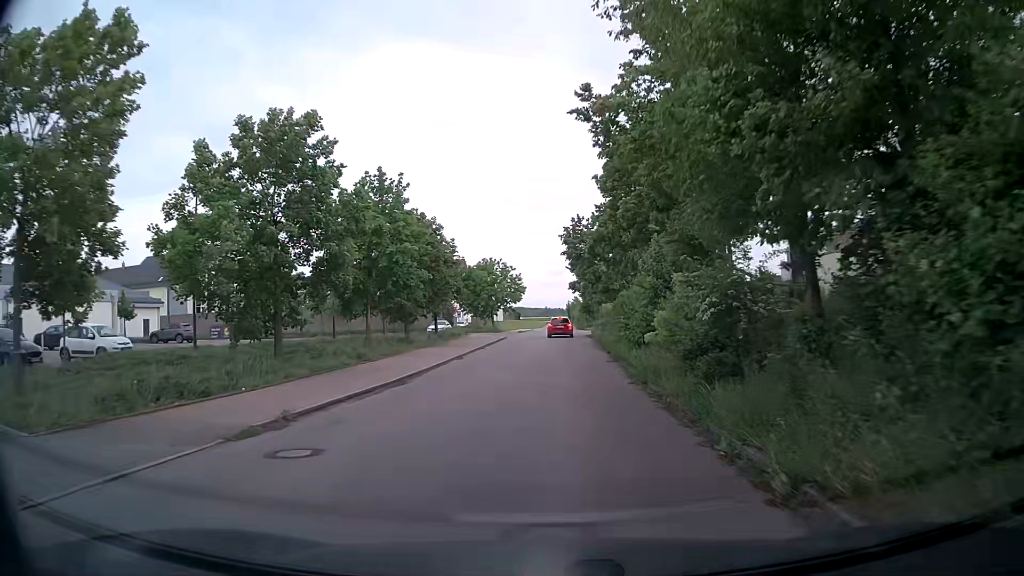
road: residential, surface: asphalt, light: Day
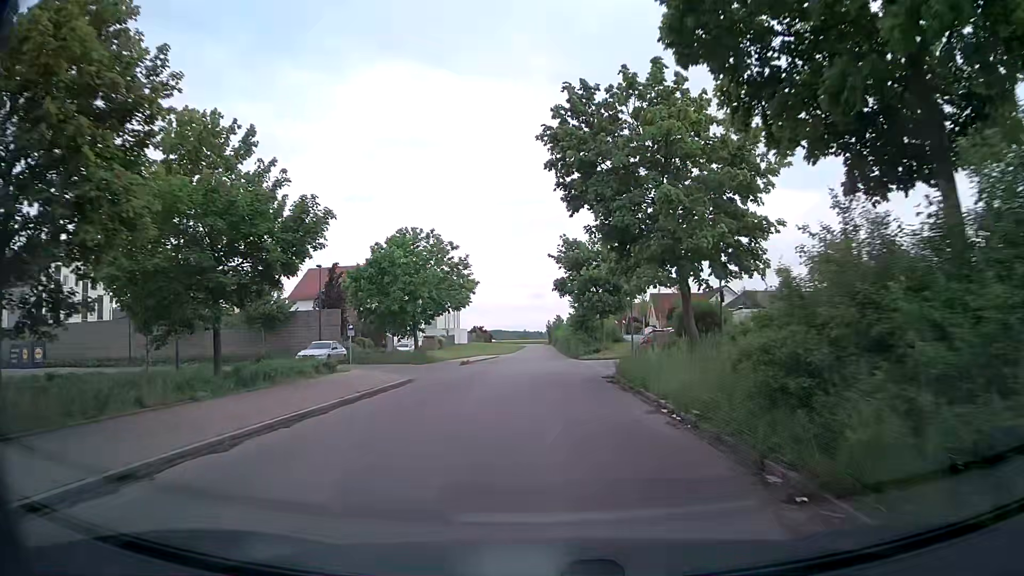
(+0.9, +30.7) m; +3°
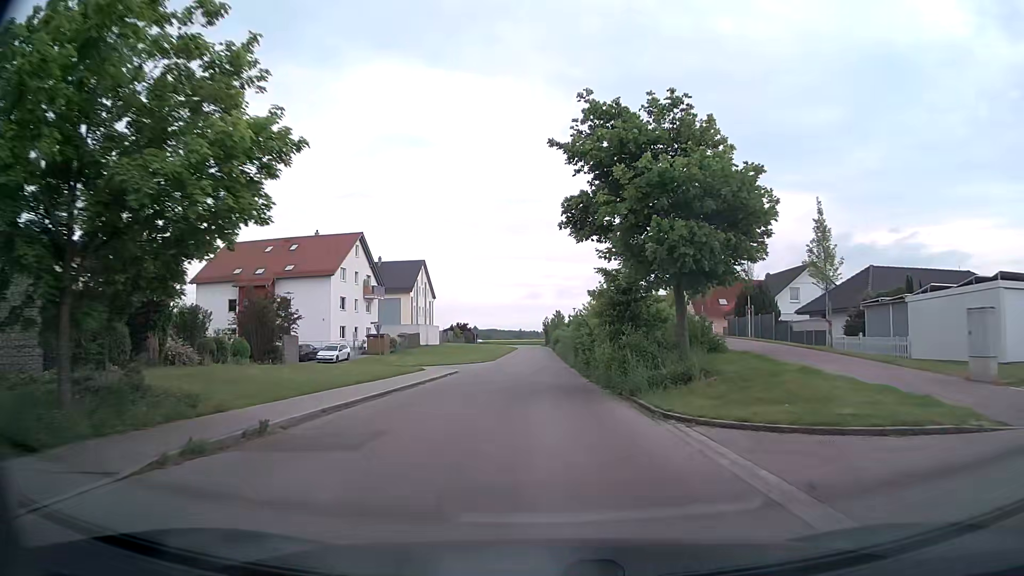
(-0.1, +28.4) m; 0°
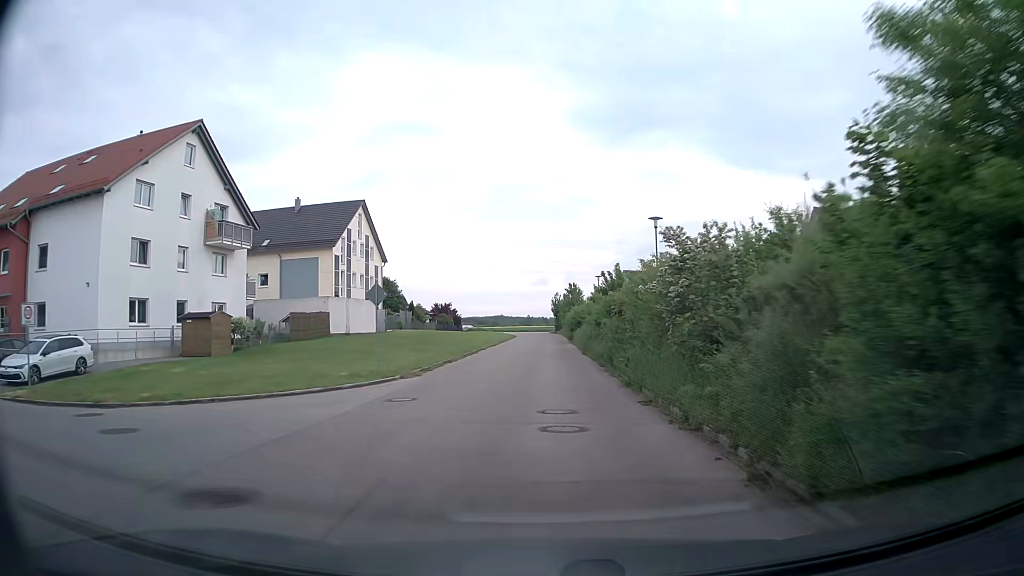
(-0.1, +37.3) m; -1°
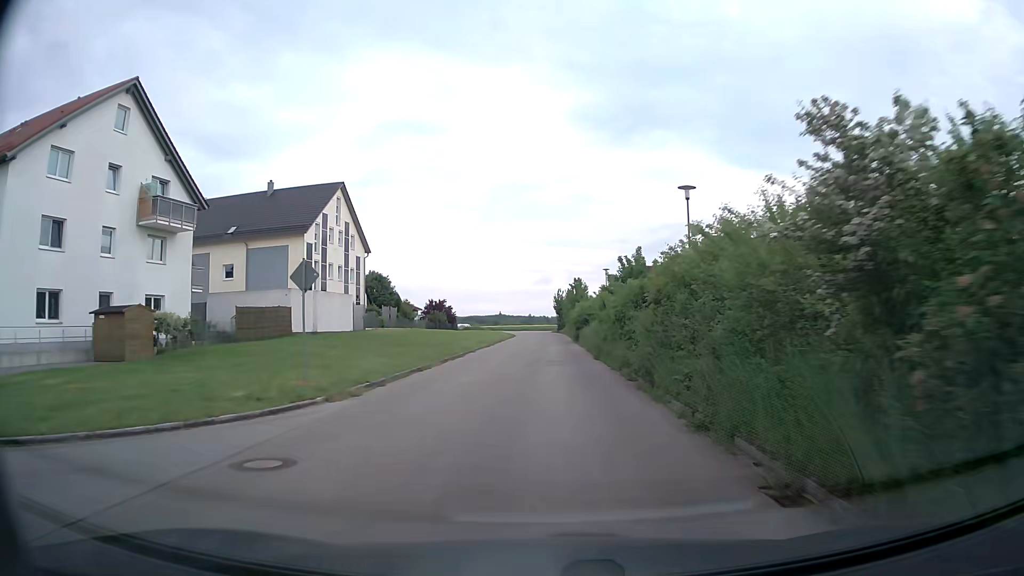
(0.0, +7.3) m; 0°
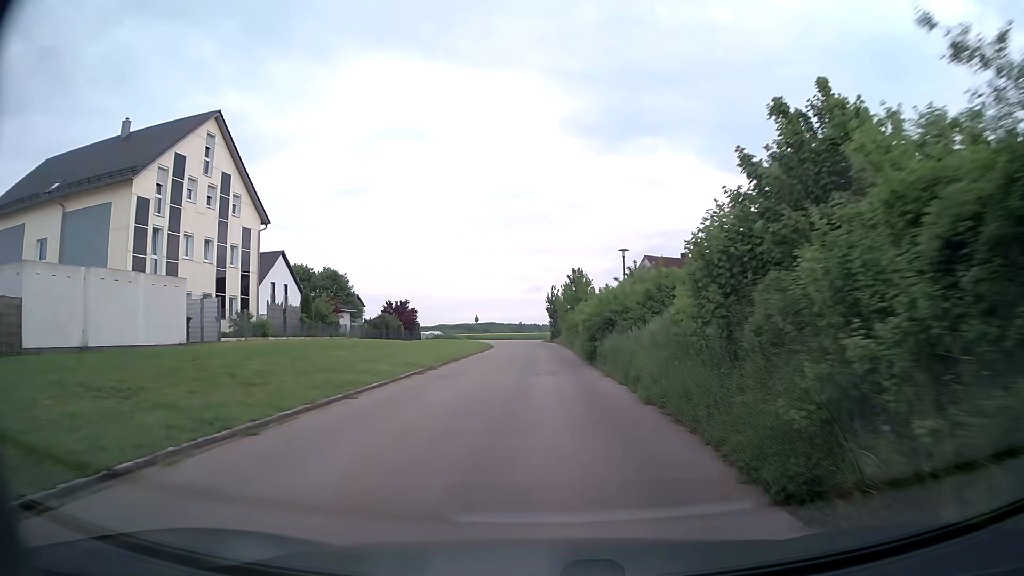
(+0.1, +22.0) m; 0°
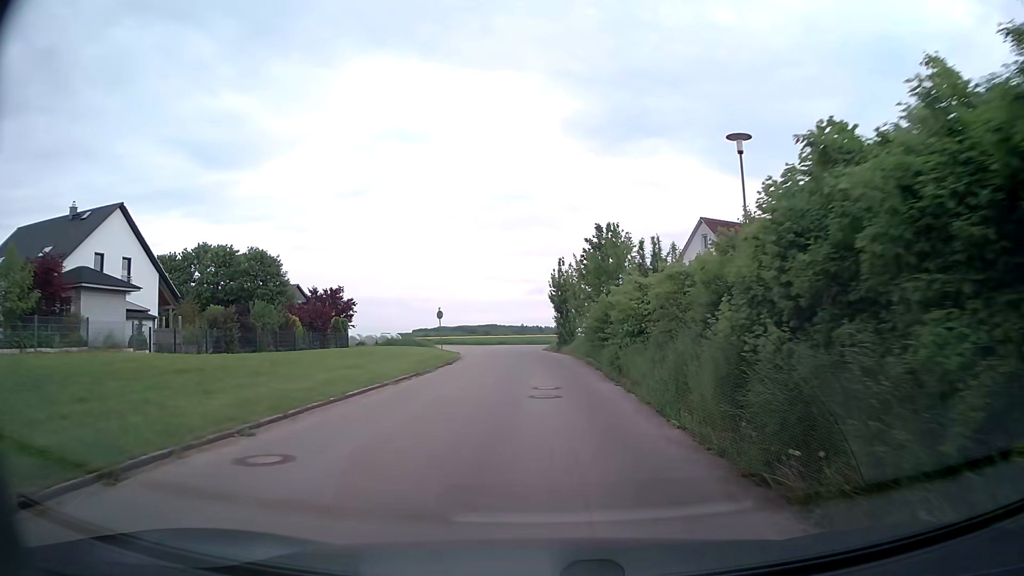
(+0.1, +27.7) m; 0°
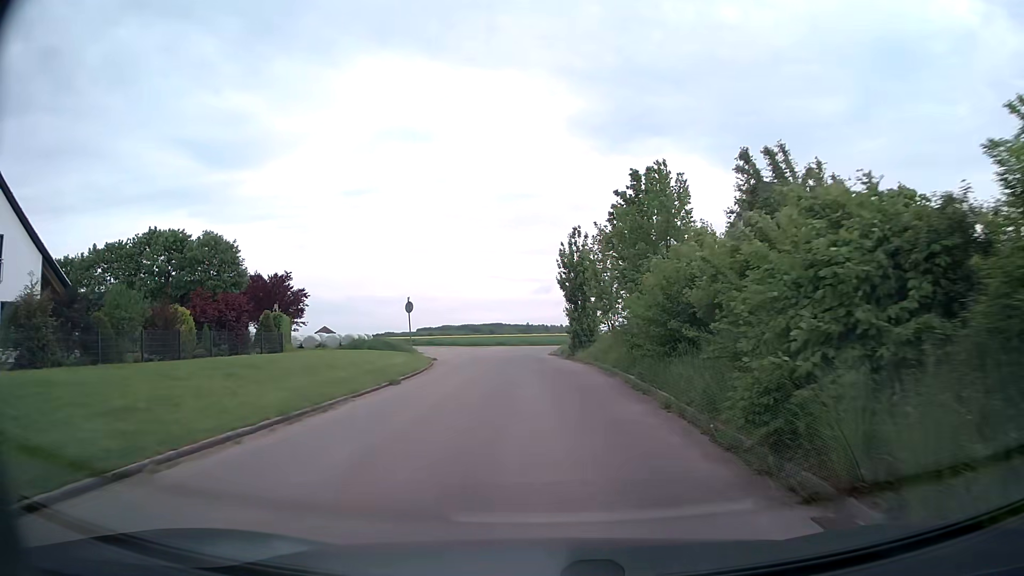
(-0.1, +12.6) m; 0°
(0, +10) (0, +20) (-1, +30) (-1, +40) (+1, +50) (+6, +58) (+14, +64) (+23, +61) (+30, +54) (+39, +50) m
